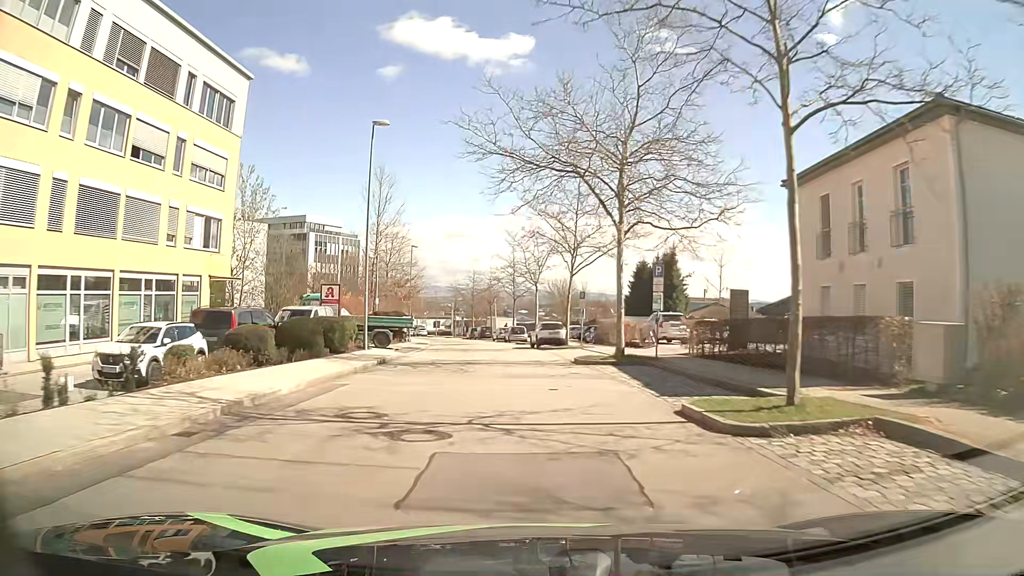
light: Day
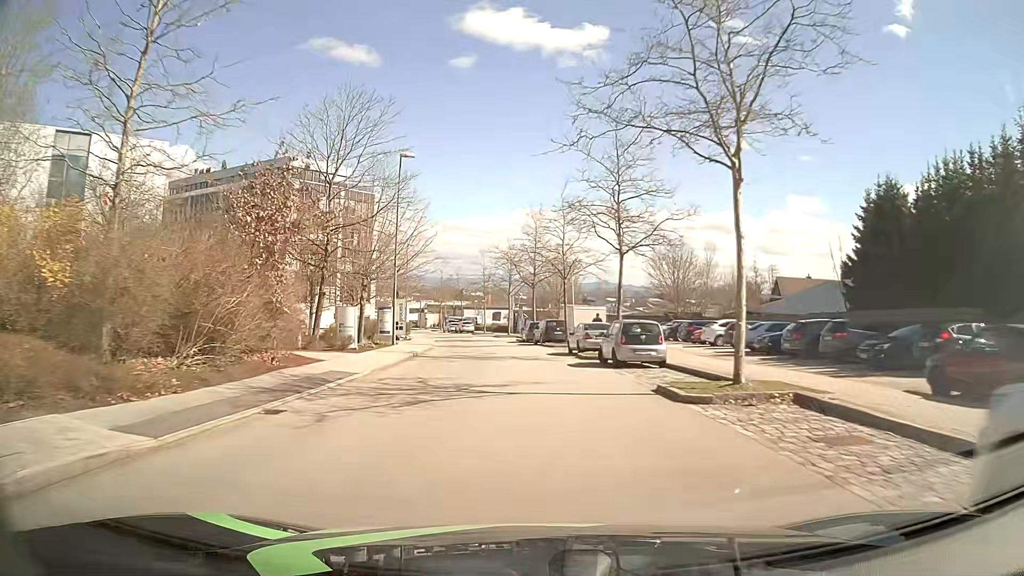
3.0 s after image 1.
(-2.0, +38.4) m; -7°
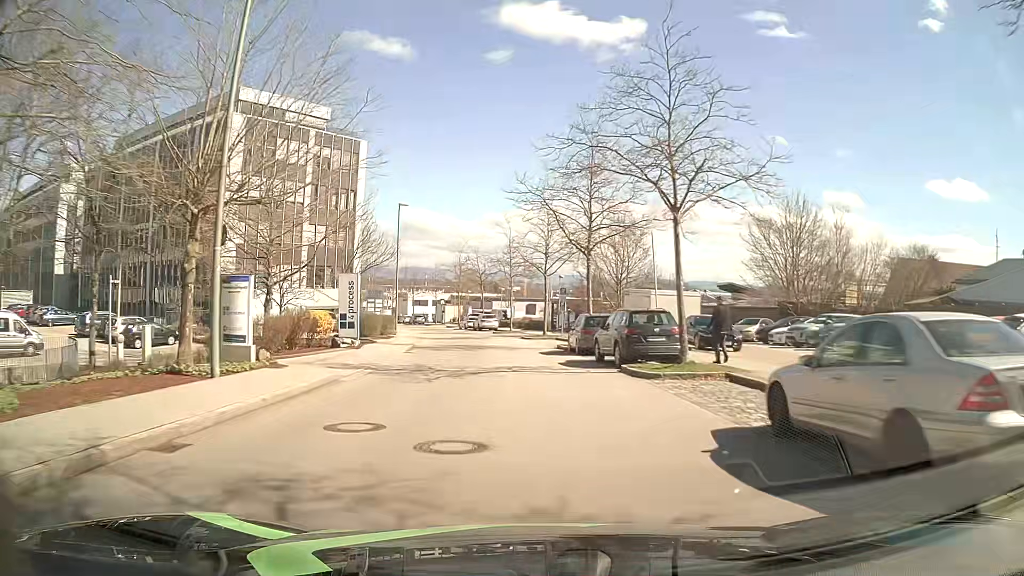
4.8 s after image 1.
(-0.5, +23.7) m; -3°
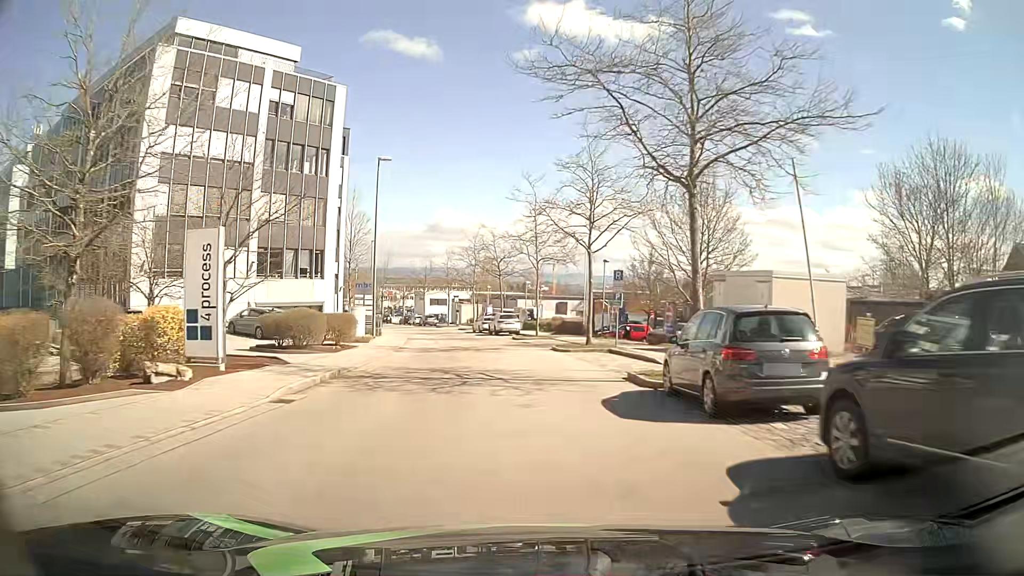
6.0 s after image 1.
(-0.3, +15.9) m; -3°
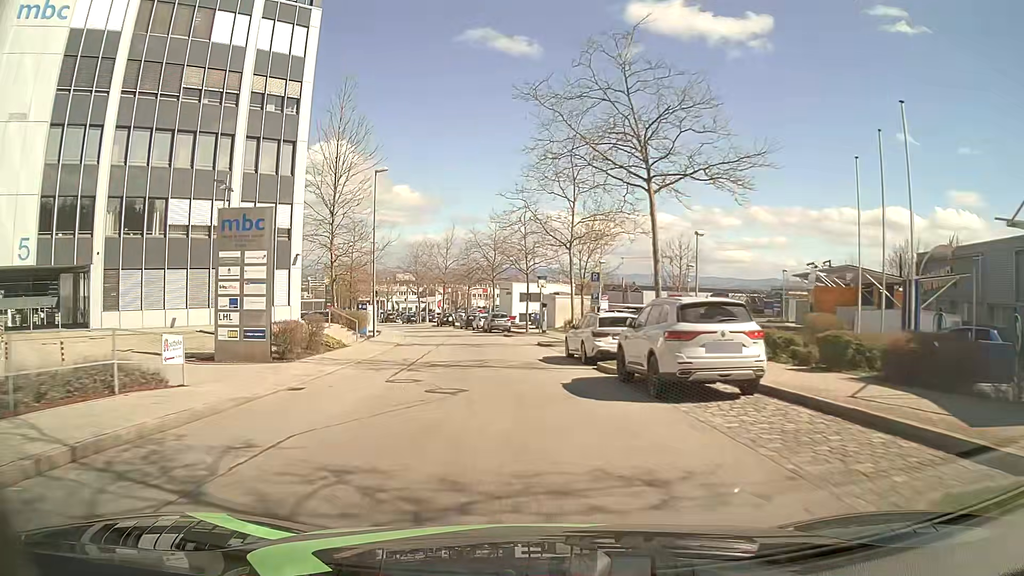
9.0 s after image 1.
(-2.7, +38.8) m; -9°
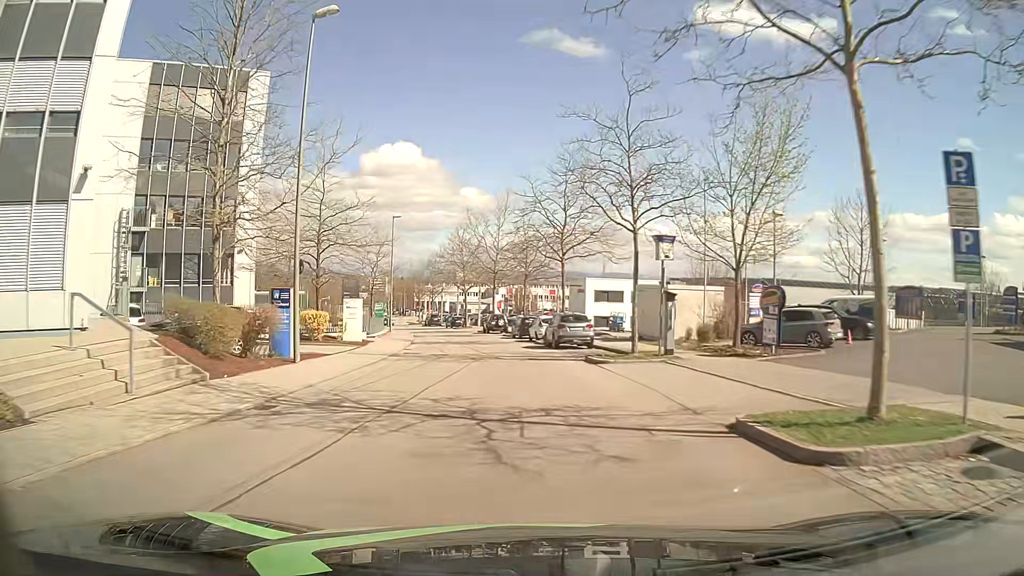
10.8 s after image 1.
(-1.3, +23.2) m; -6°
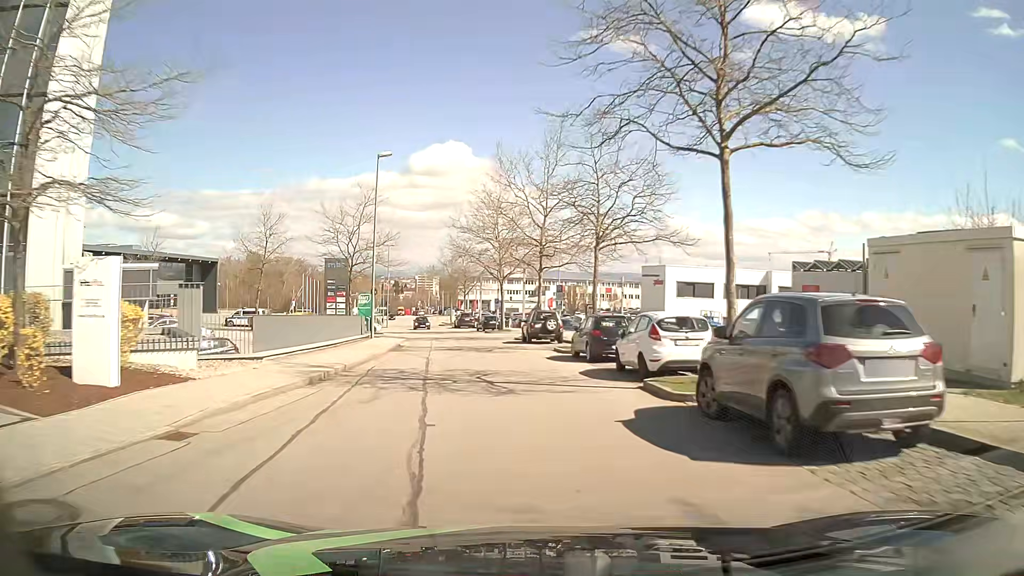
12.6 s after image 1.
(-0.8, +23.1) m; -4°
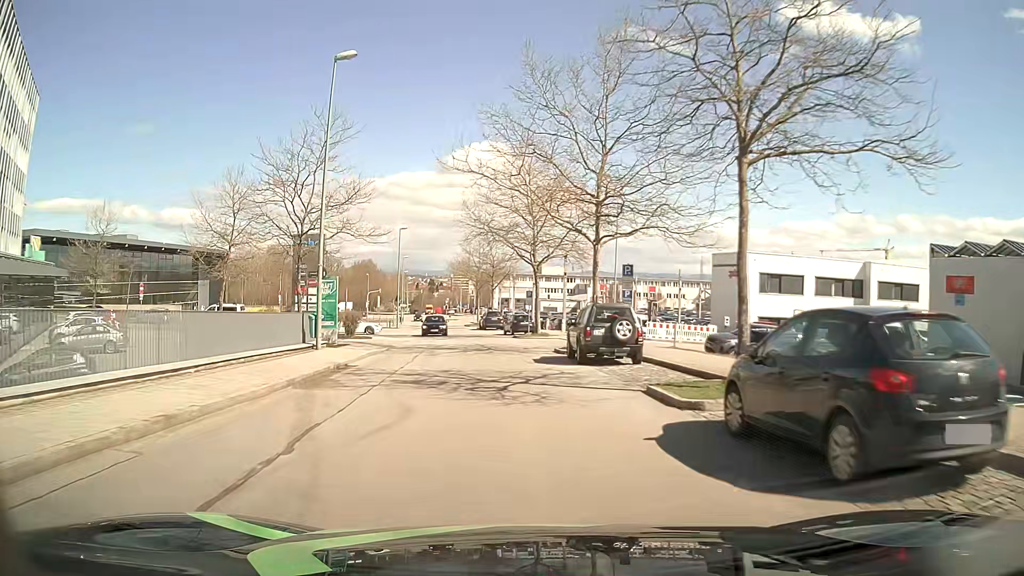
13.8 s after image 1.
(-0.4, +15.0) m; -3°
